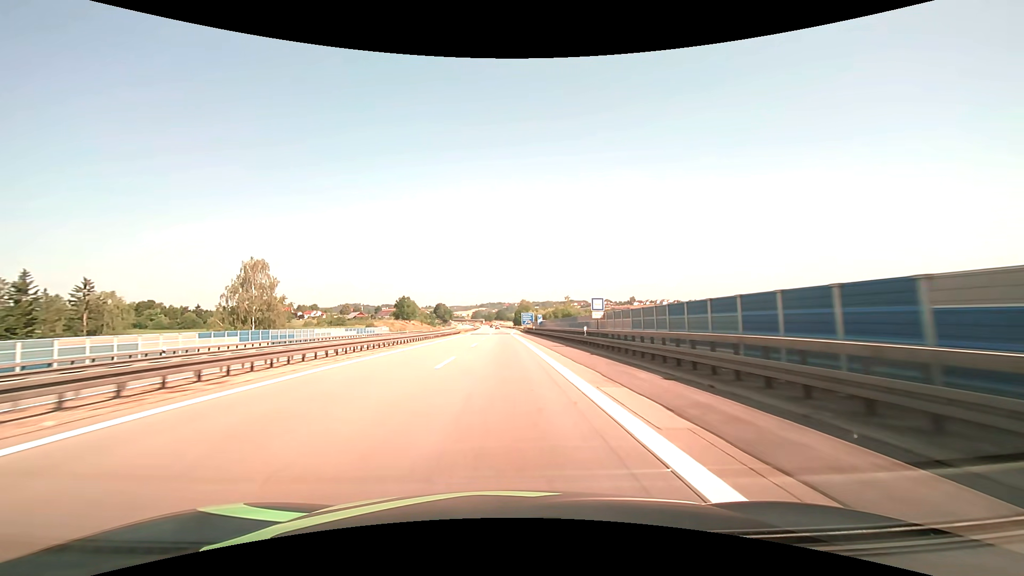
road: motorway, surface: asphalt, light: Day
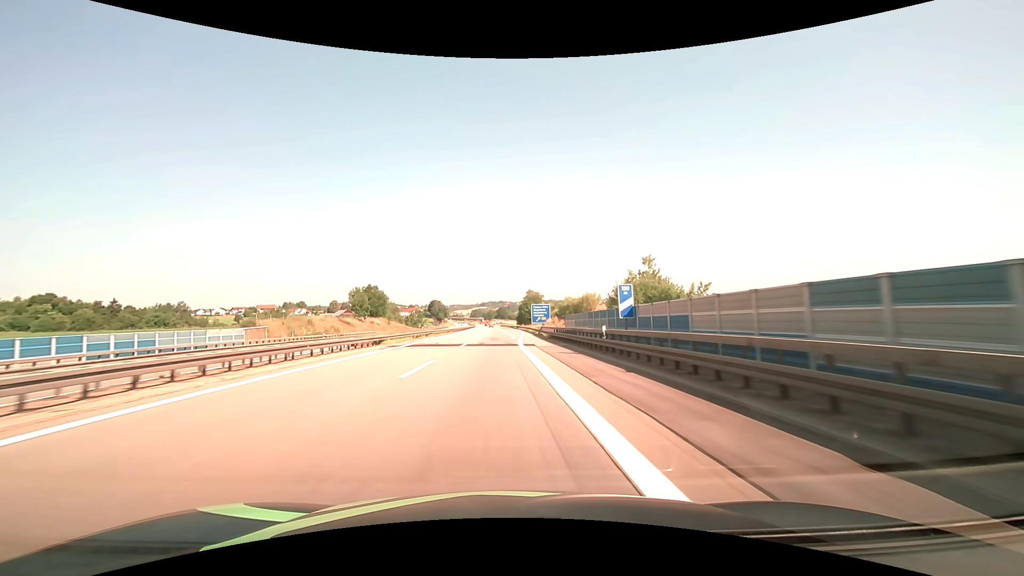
(-0.1, +57.5) m; 0°
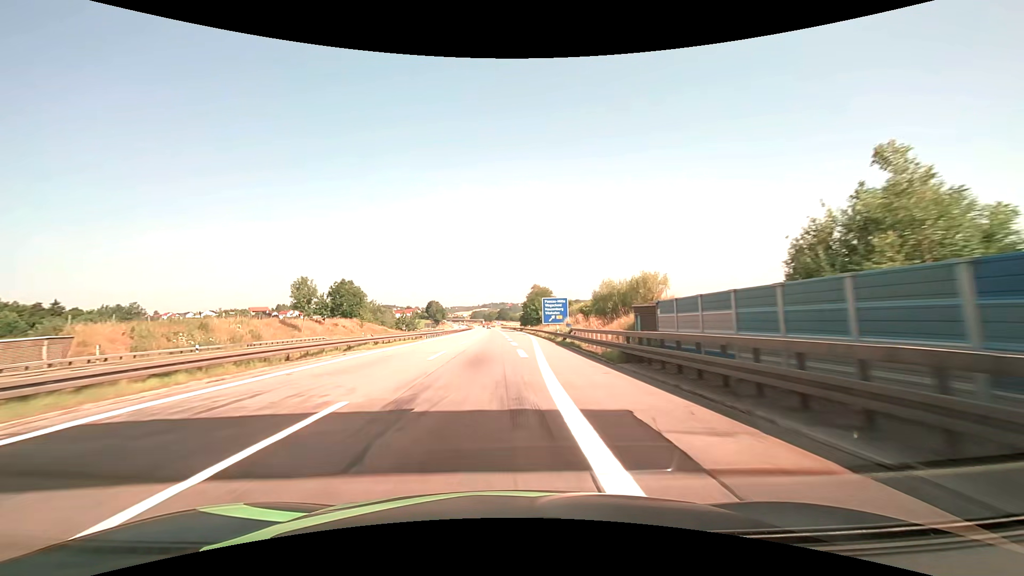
(-0.1, +27.8) m; 0°
(0, +10) (0, +20) (0, +30) (0, +40) (0, +50) (+1, +60) (+1, +70) (+1, +80) (0, +90) (0, +100) m
